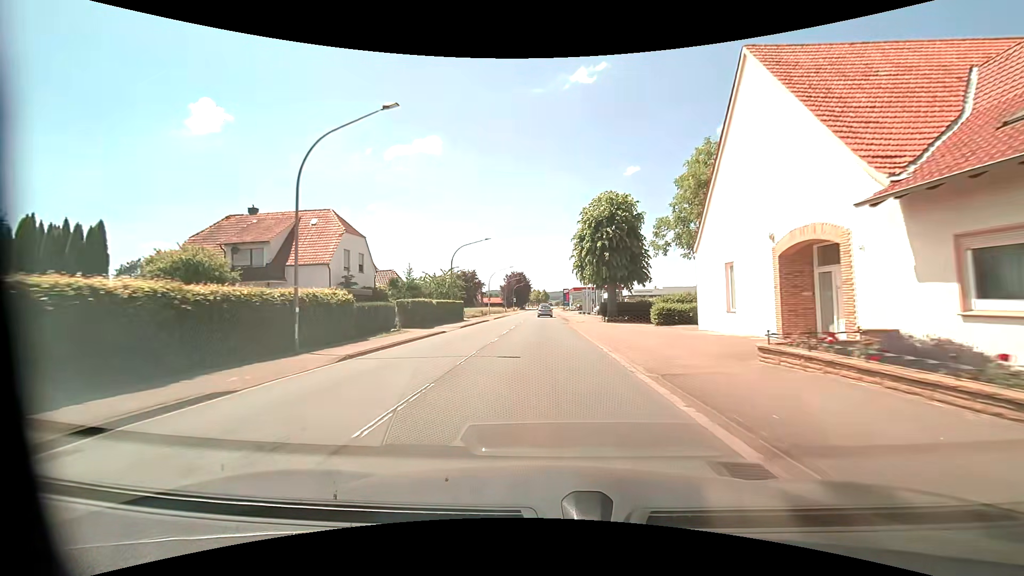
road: primary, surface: asphalt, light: Day
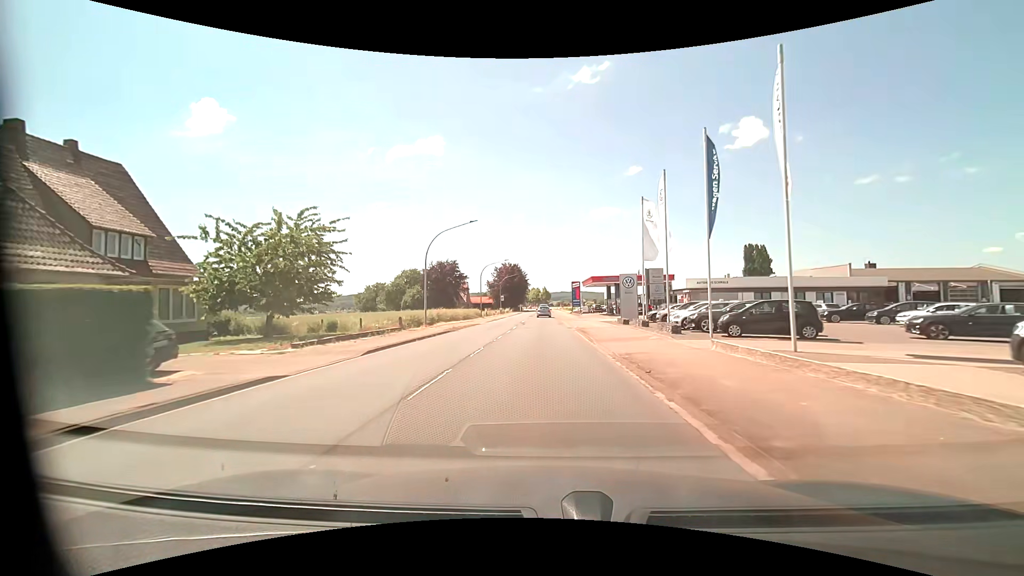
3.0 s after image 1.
(0.0, +40.8) m; 0°
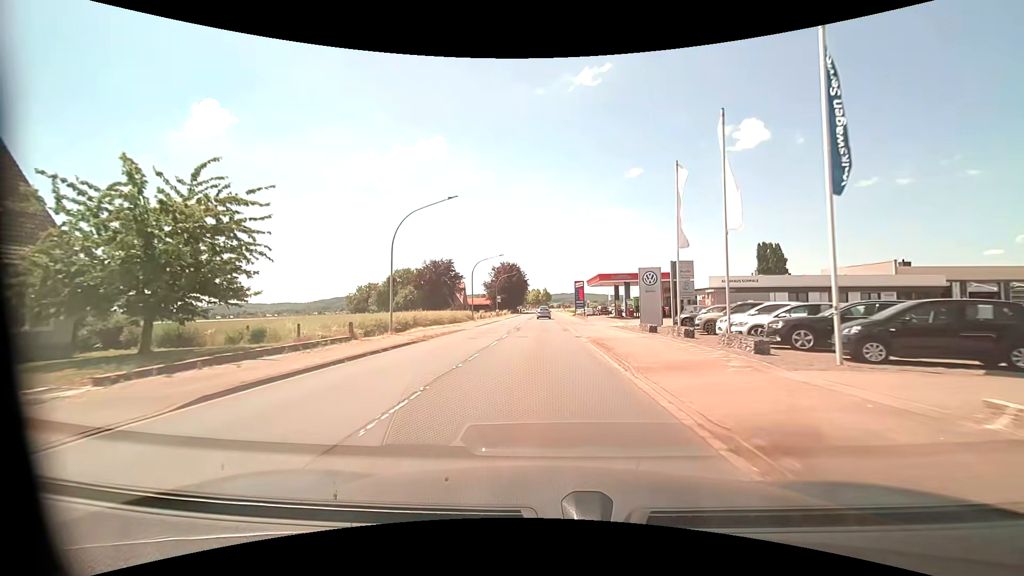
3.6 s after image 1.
(0.0, +8.0) m; 0°
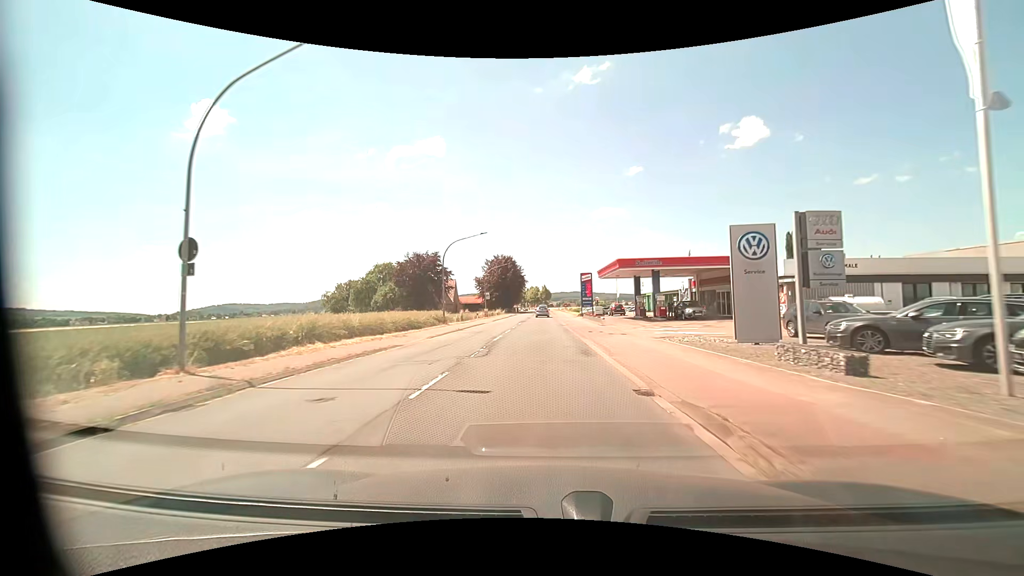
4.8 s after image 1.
(+0.1, +16.0) m; 0°
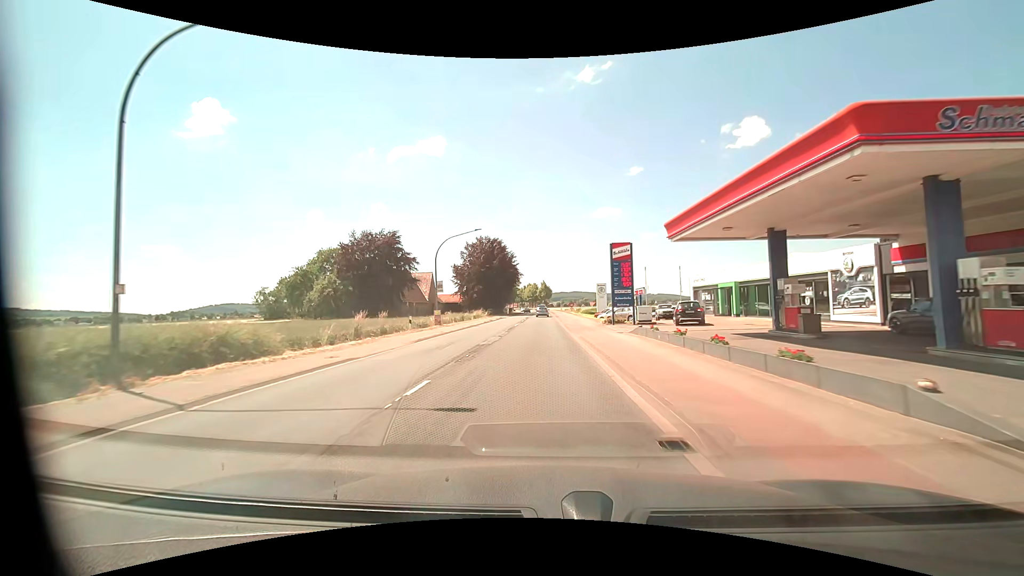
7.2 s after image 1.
(+0.2, +32.0) m; 0°
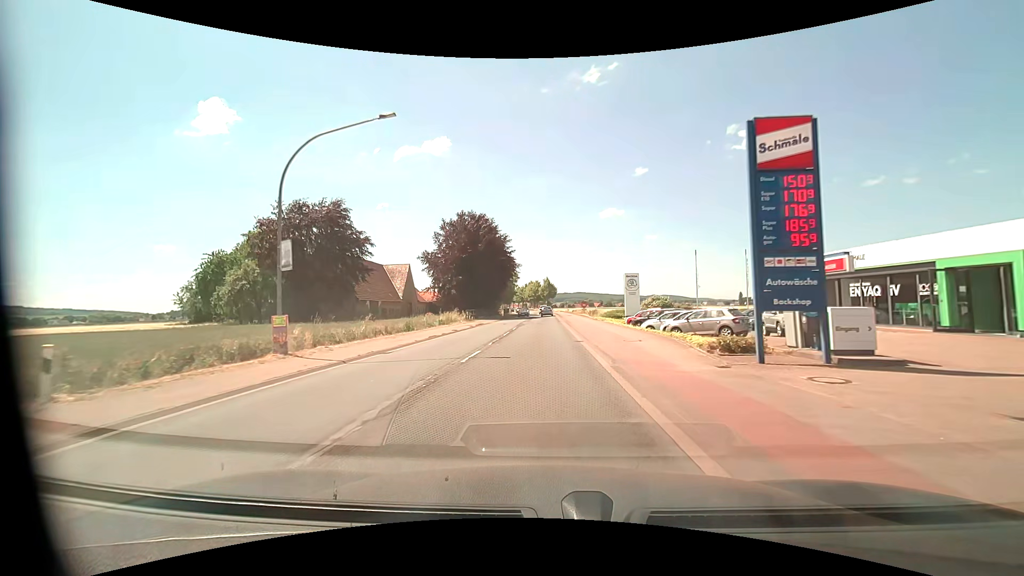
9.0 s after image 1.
(-0.1, +24.2) m; -1°
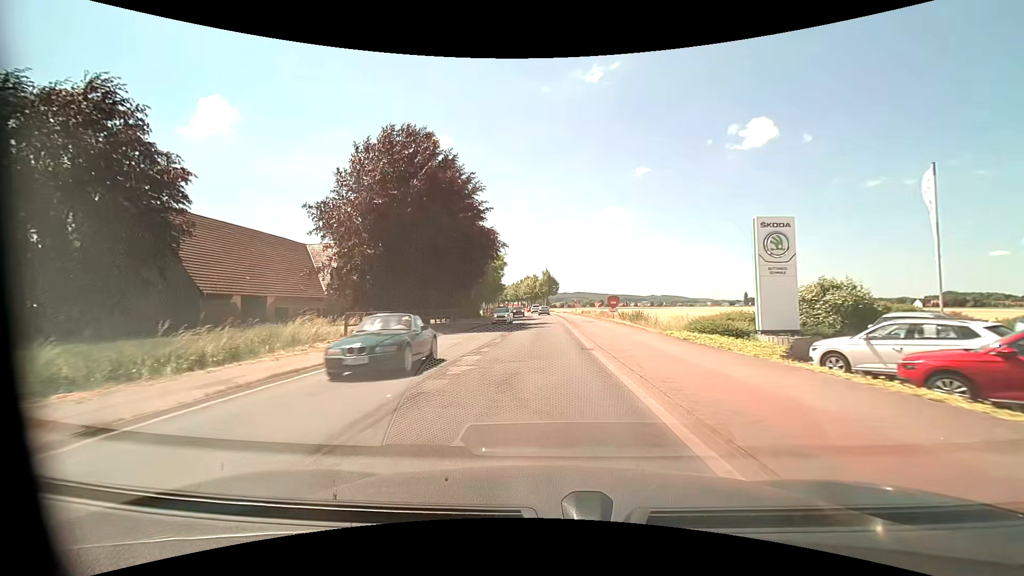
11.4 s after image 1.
(+0.2, +32.5) m; 0°
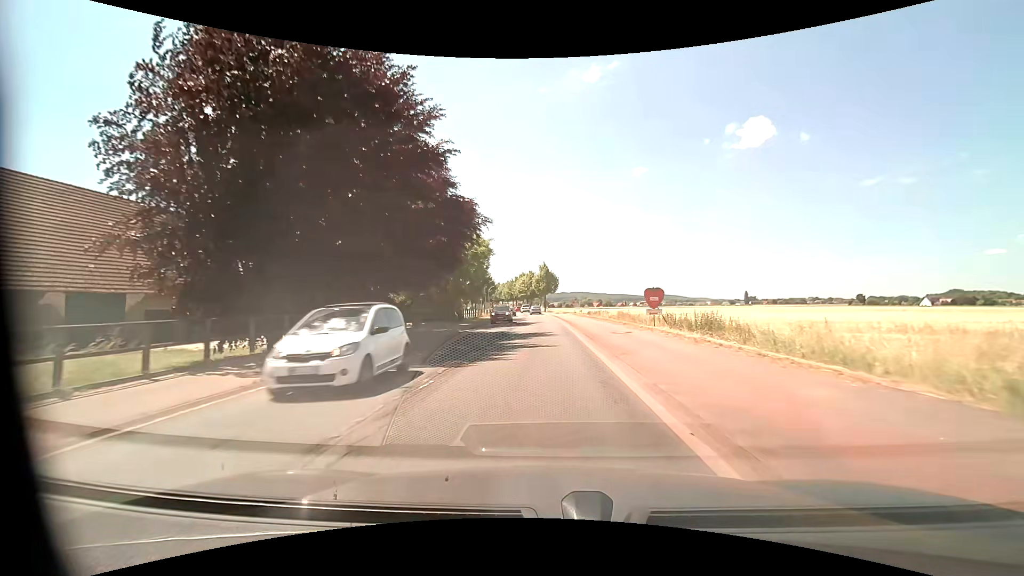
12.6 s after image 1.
(+0.1, +16.3) m; 0°
(0, +10) (0, +20) (0, +30) (0, +40) (0, +50) (-1, +60) (-1, +70) (-1, +80) (-2, +90) (-3, +100) m
